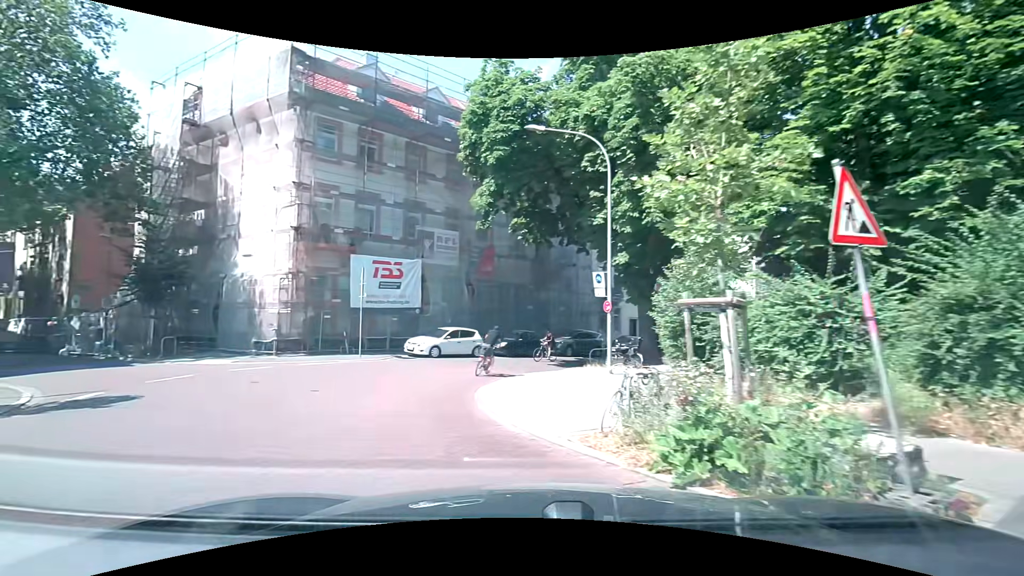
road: residential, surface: asphalt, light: Day
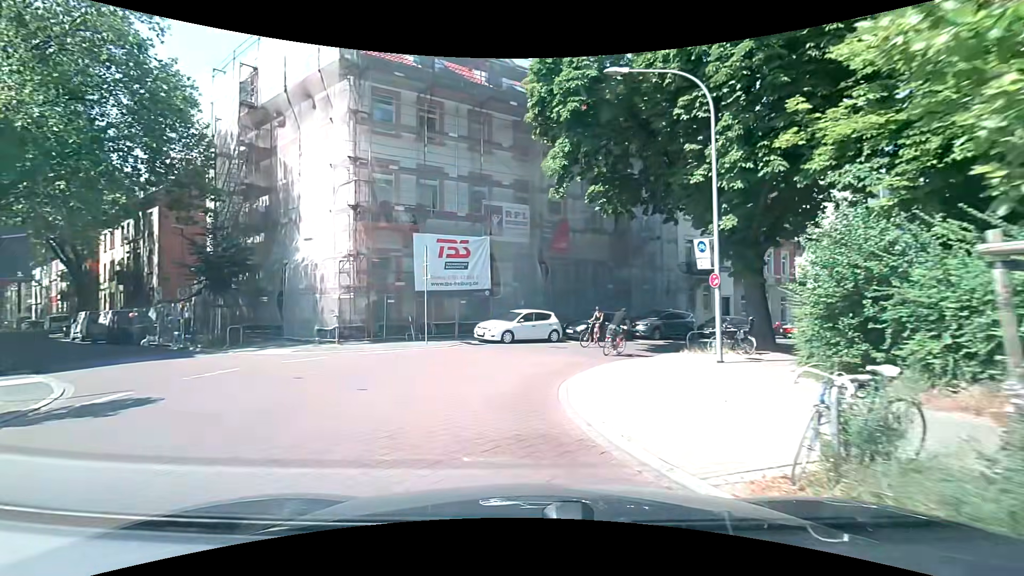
(-0.3, +2.7) m; -10°
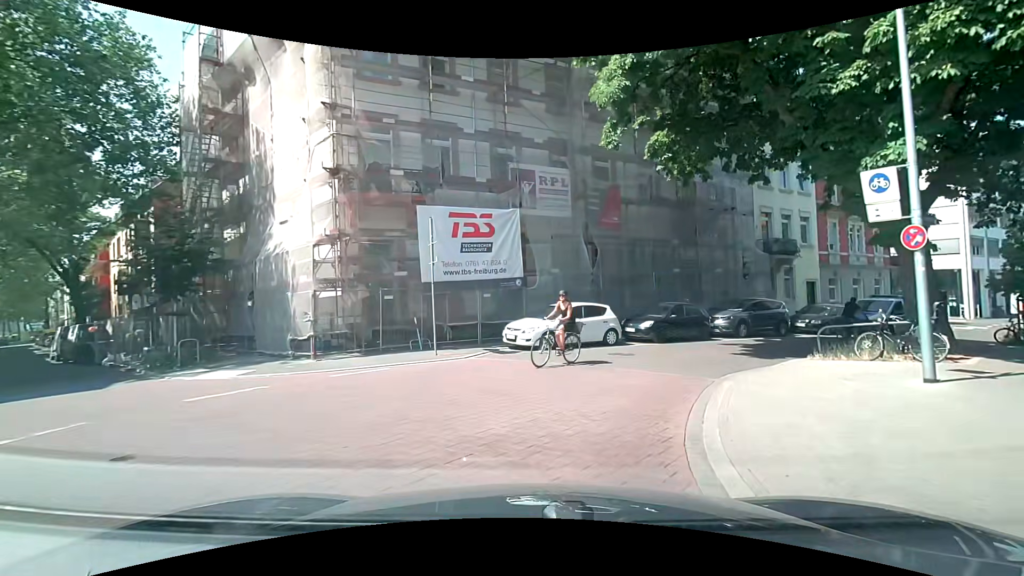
(-0.2, +6.0) m; -4°
